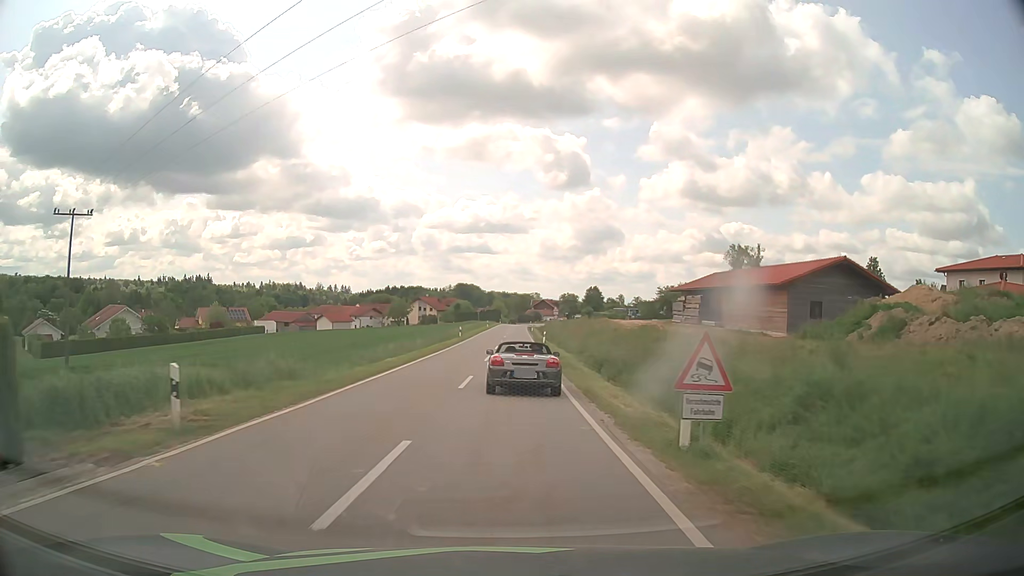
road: tertiary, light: Day
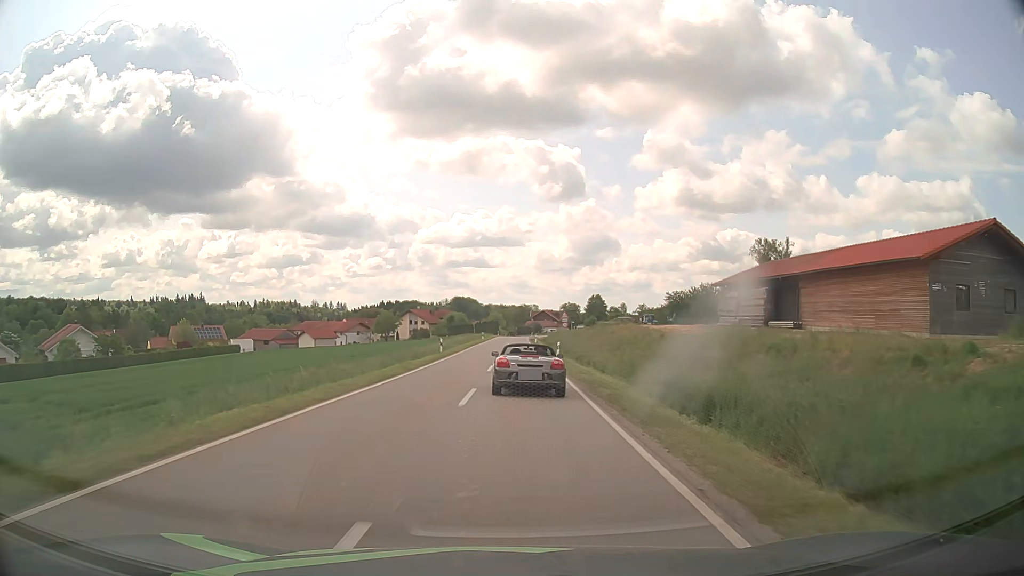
(0.0, +16.0) m; 0°
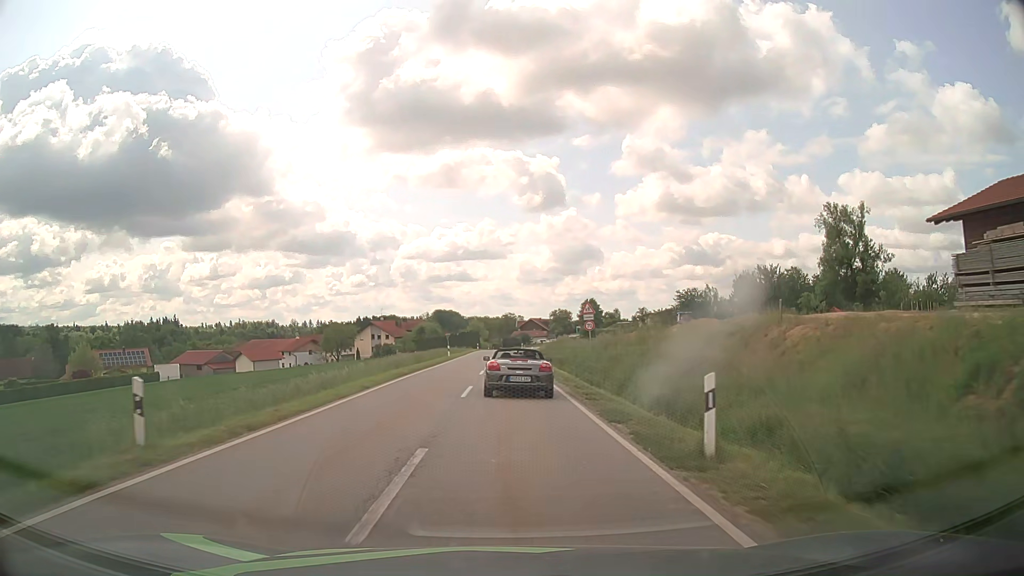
(+0.3, +32.7) m; +1°
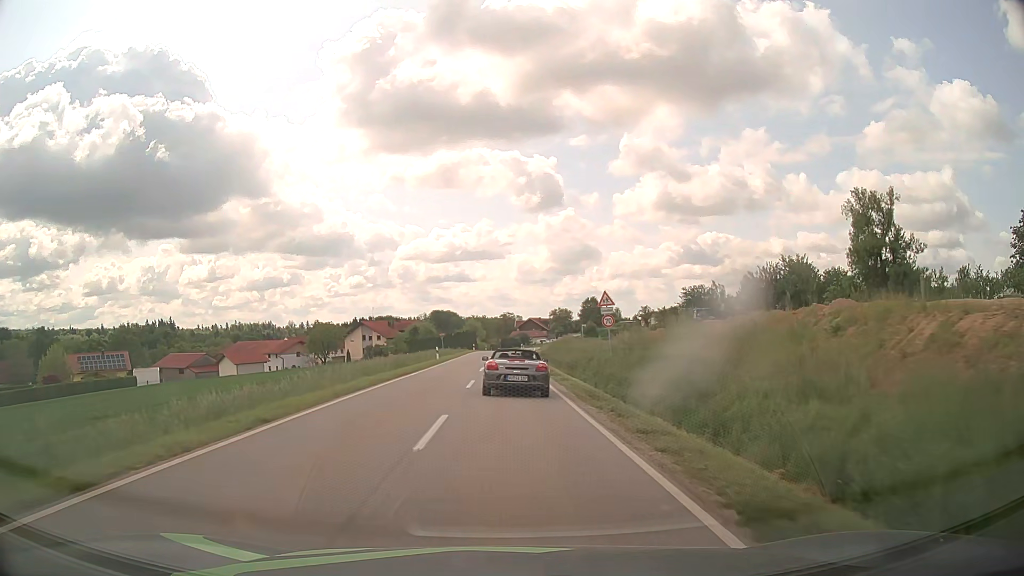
(0.0, +8.2) m; 0°
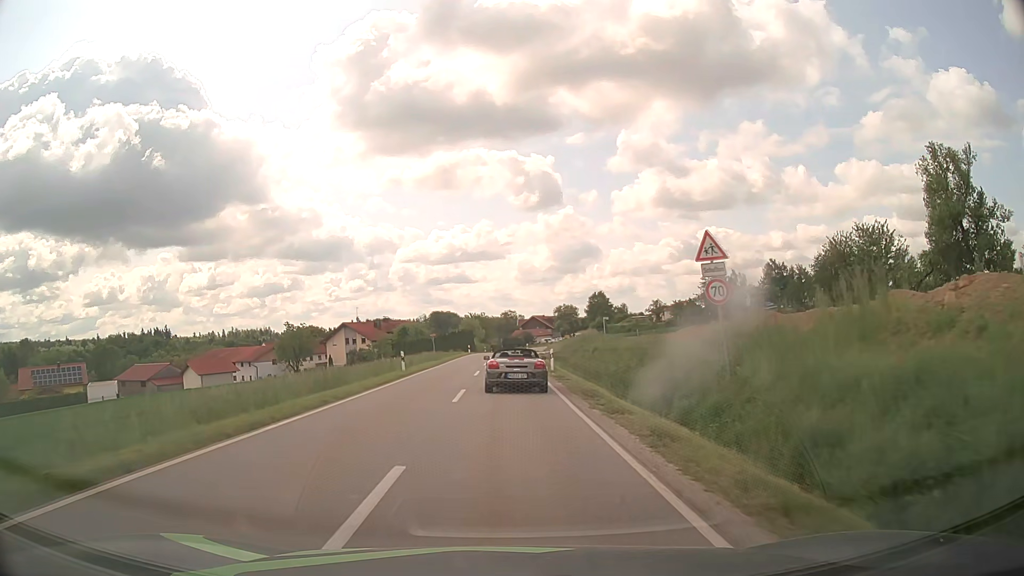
(0.0, +17.0) m; 0°
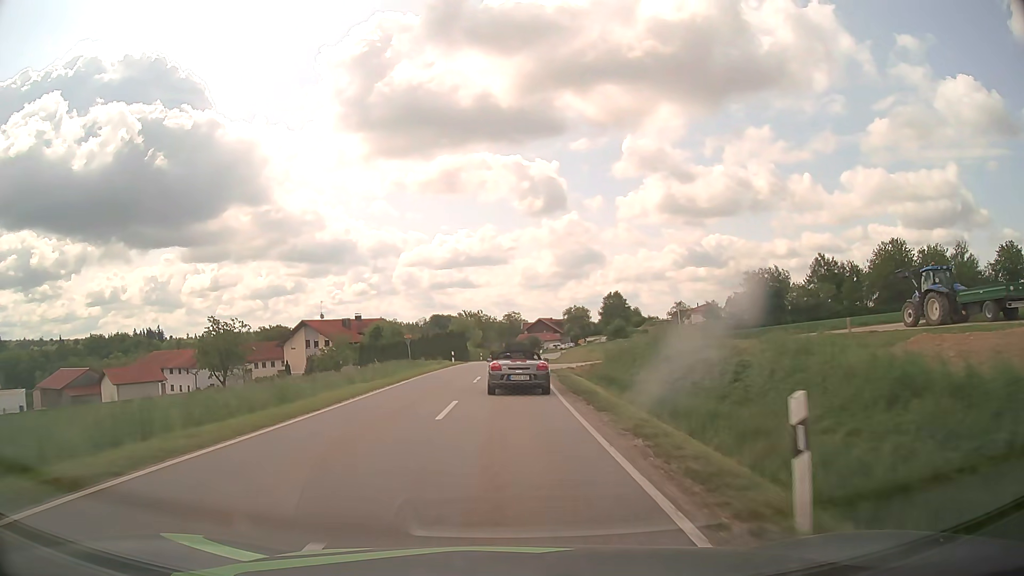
(-0.1, +27.4) m; 0°
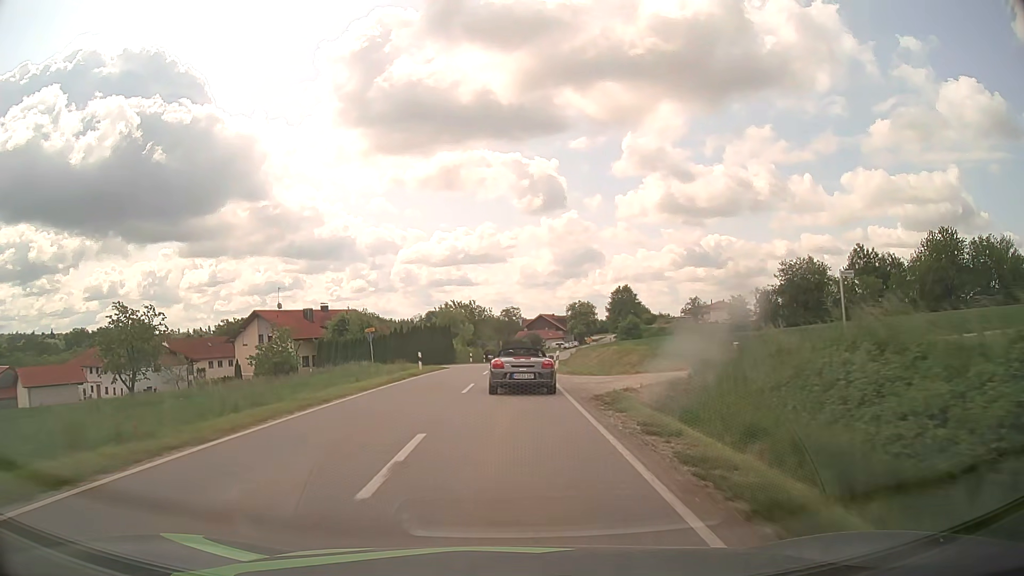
(0.0, +18.9) m; 0°
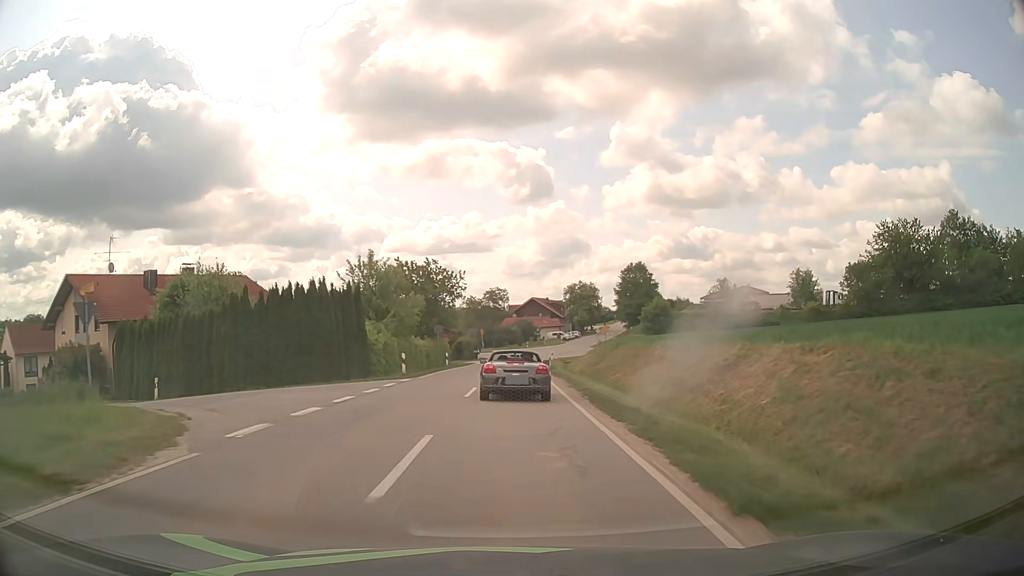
(+0.2, +36.3) m; +1°
